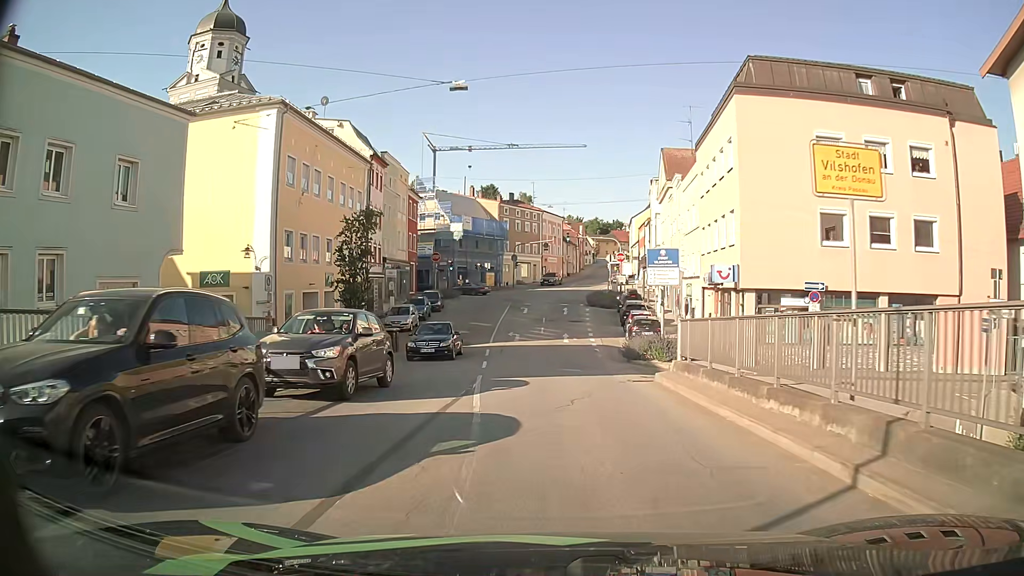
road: tertiary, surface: asphalt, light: Day
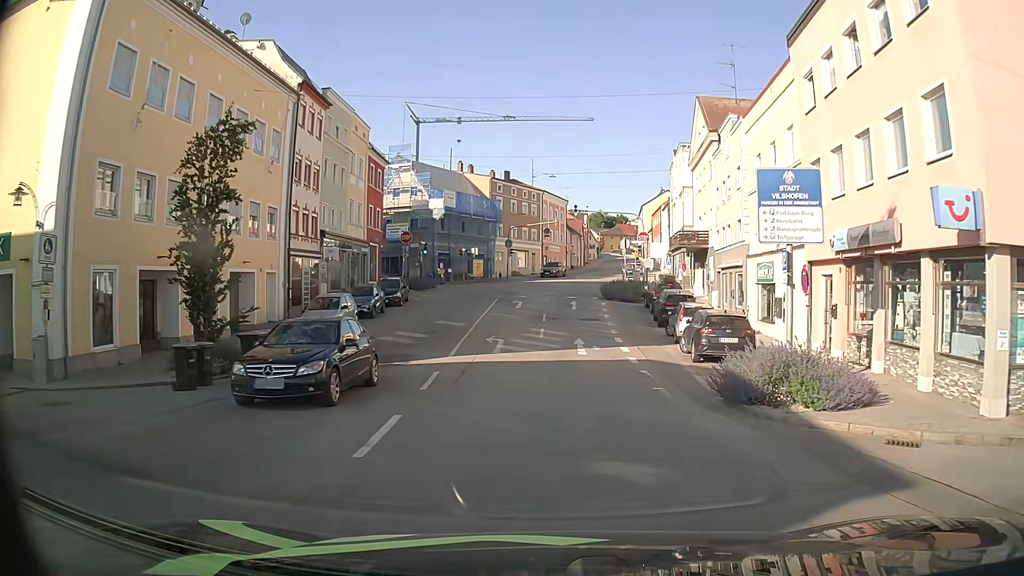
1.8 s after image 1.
(-0.2, +14.5) m; -1°
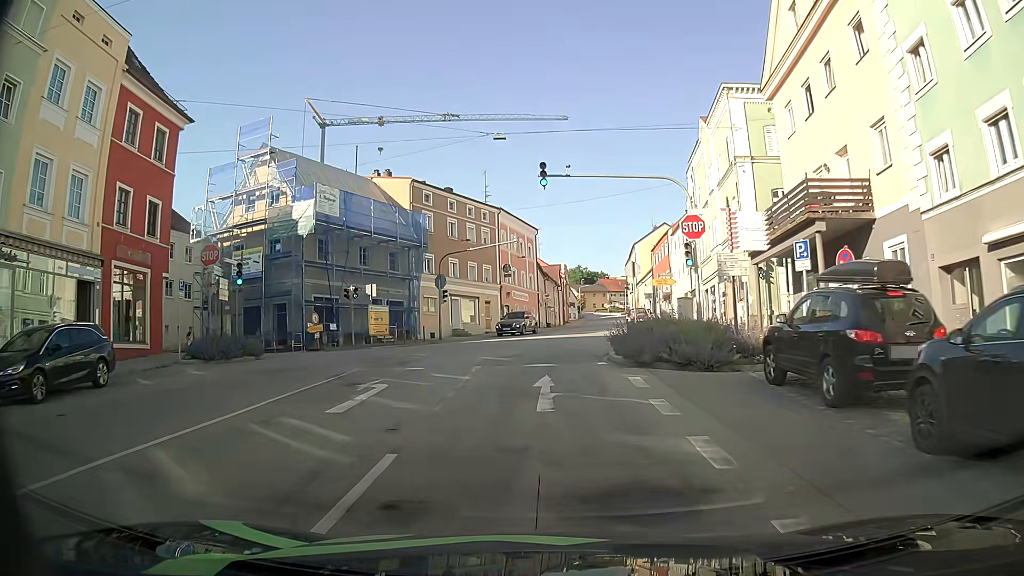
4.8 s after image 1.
(+1.2, +27.3) m; +3°
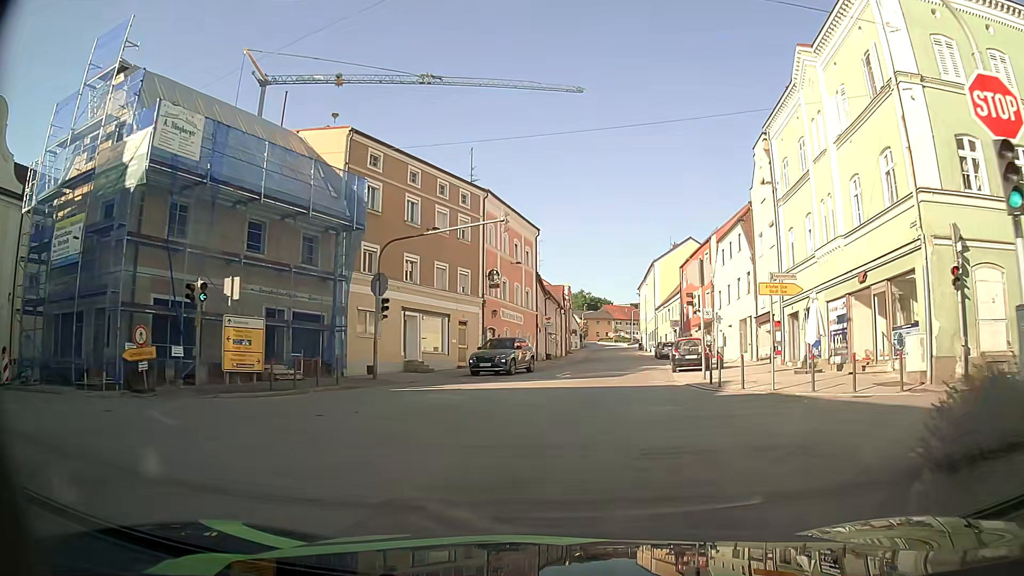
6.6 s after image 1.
(-0.4, +16.4) m; -2°
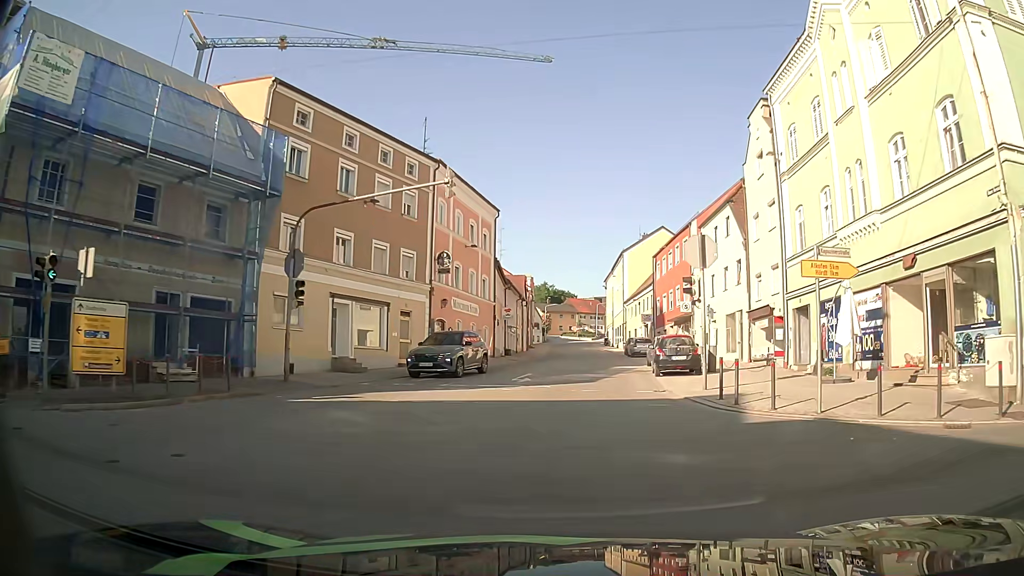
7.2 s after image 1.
(+0.2, +5.4) m; +3°
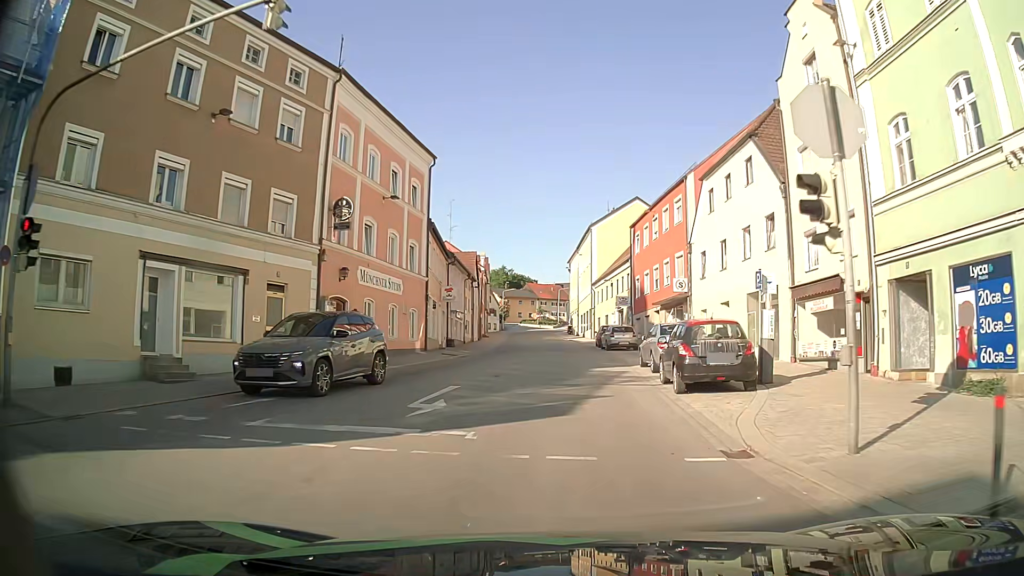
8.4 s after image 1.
(+0.5, +10.8) m; +4°
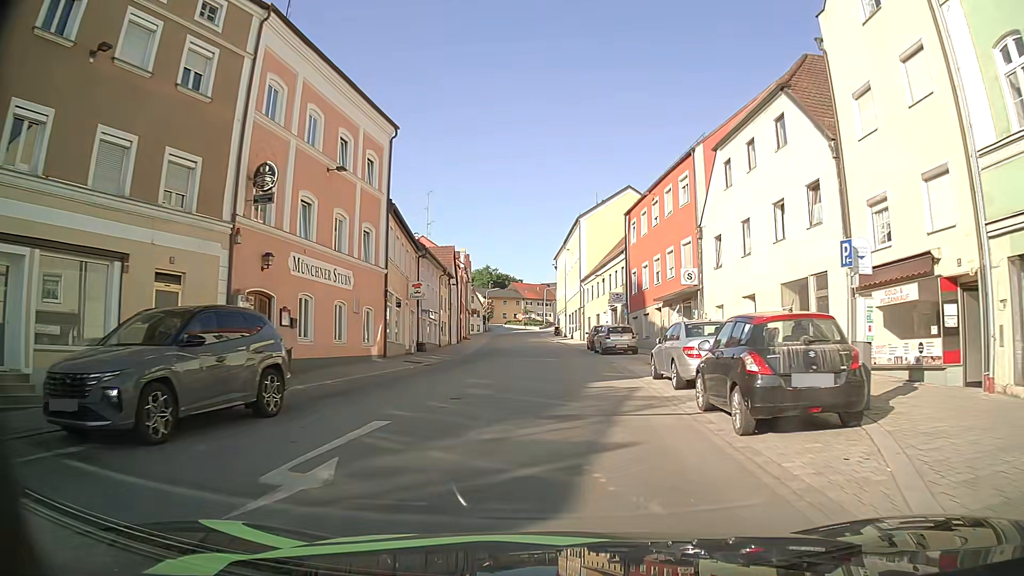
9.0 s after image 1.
(0.0, +5.5) m; +1°
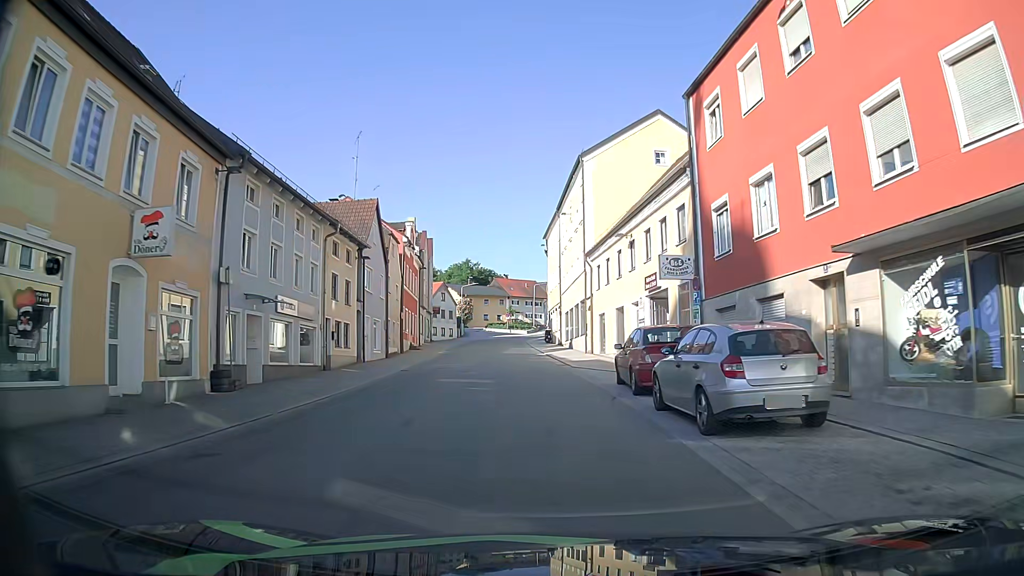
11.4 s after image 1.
(+0.2, +23.2) m; -1°
(0, +10) (0, +20) (-1, +30) (-2, +40) (-2, +50) (-3, +60) (-3, +70) (-2, +80) (0, +90) (+3, +99) m
